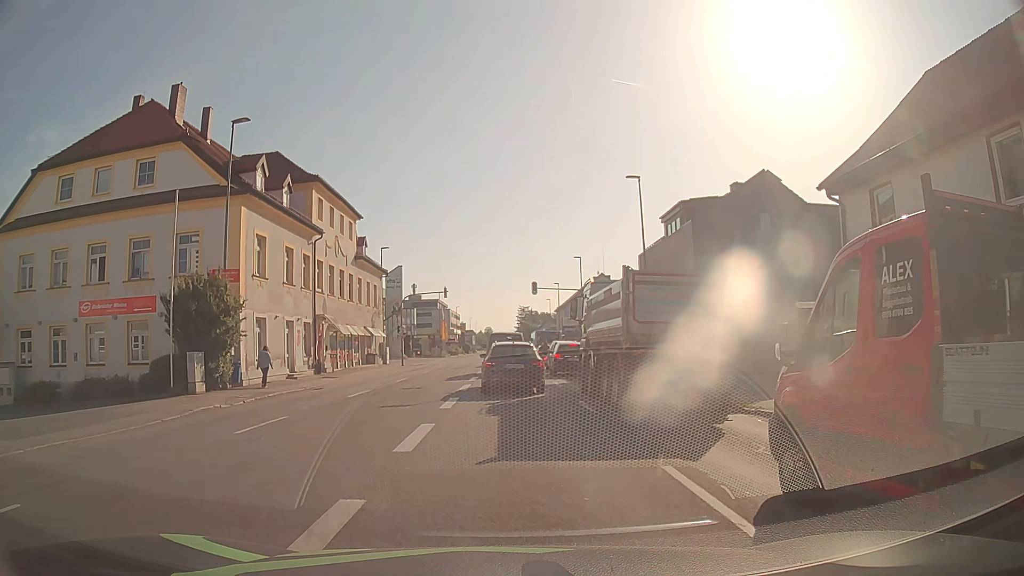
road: tertiary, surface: asphalt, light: Day
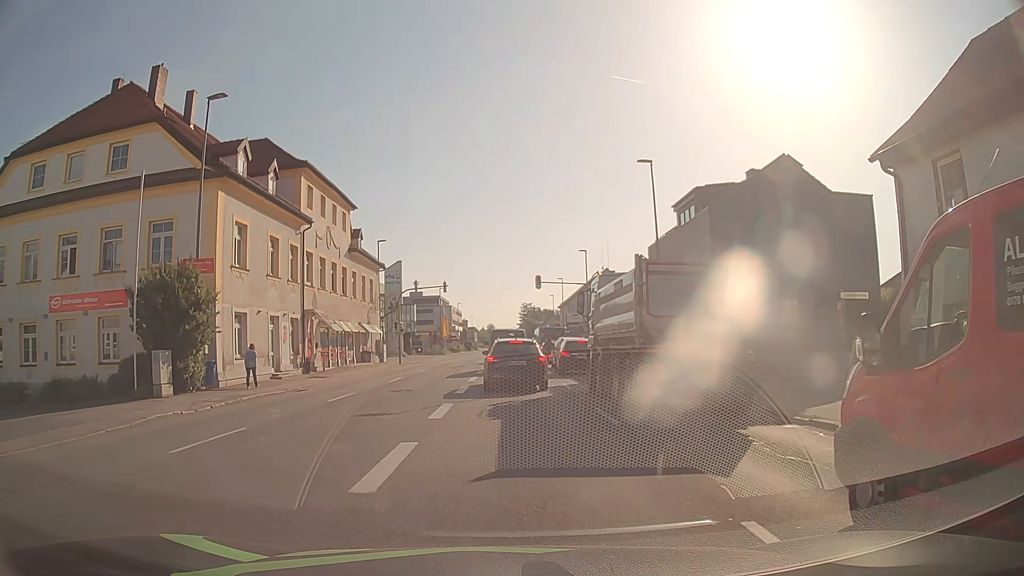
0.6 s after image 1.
(0.0, +2.6) m; 0°
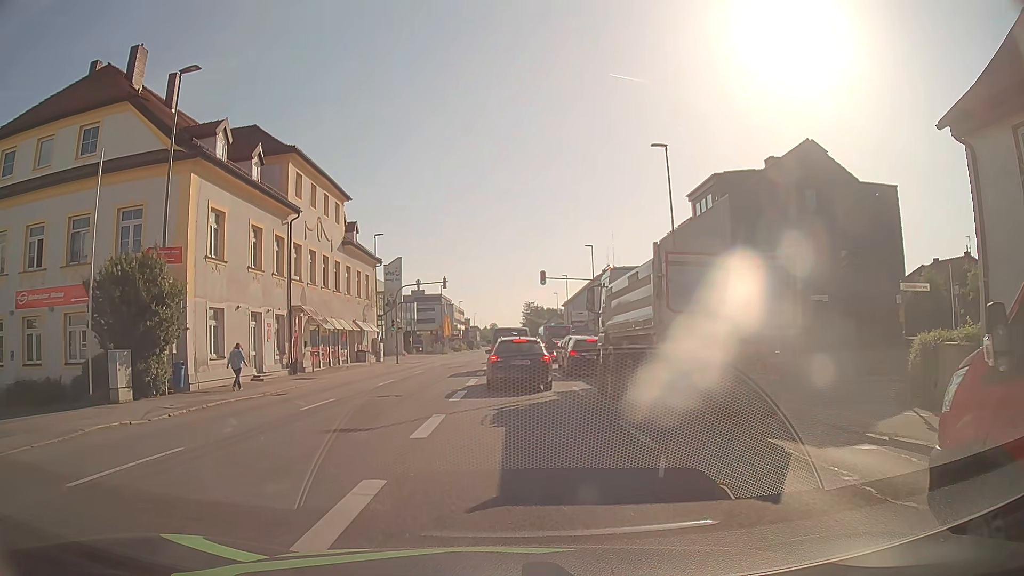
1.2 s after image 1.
(0.0, +2.7) m; 0°
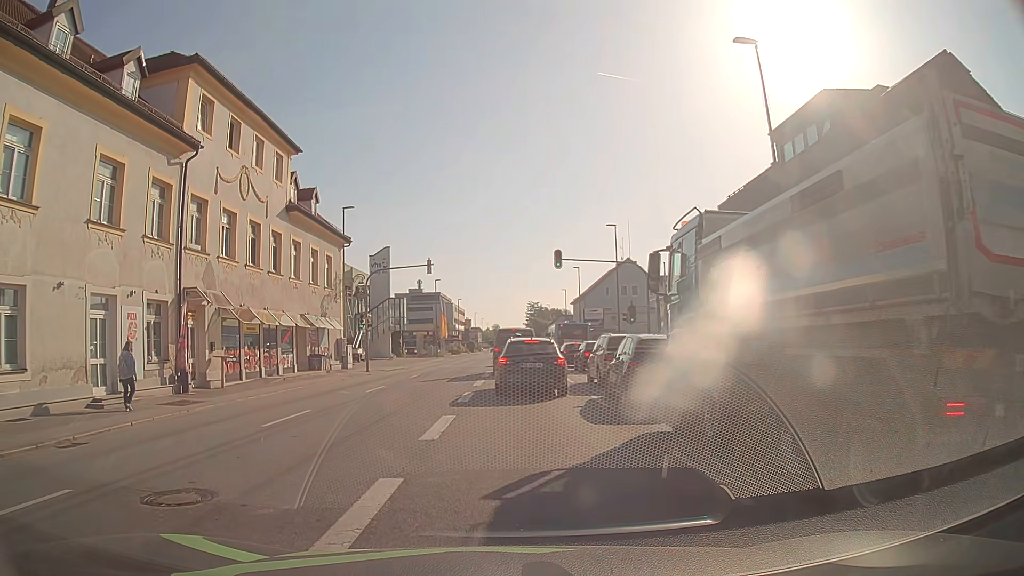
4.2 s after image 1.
(-0.1, +11.9) m; 0°
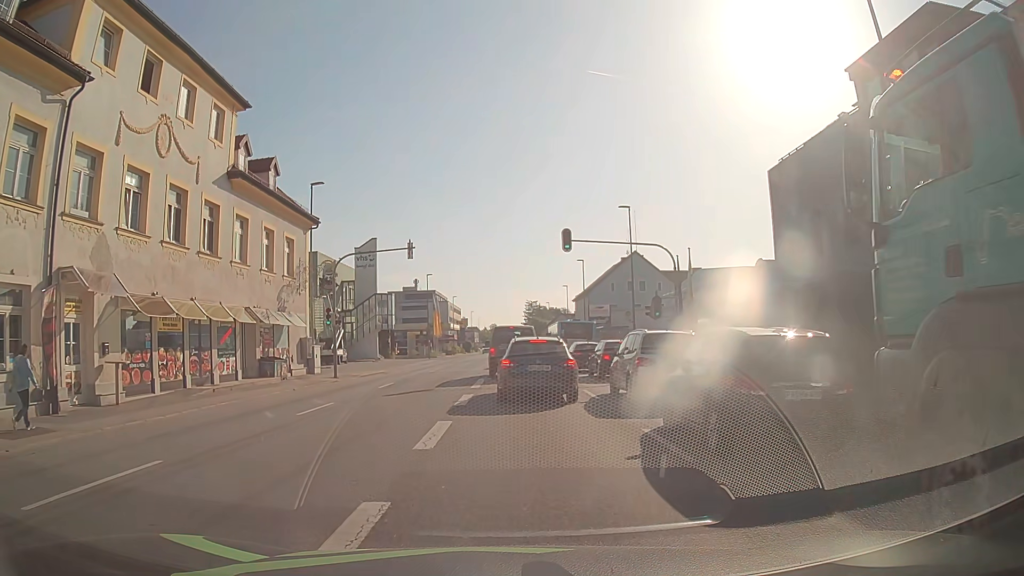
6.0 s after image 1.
(0.0, +6.9) m; 0°
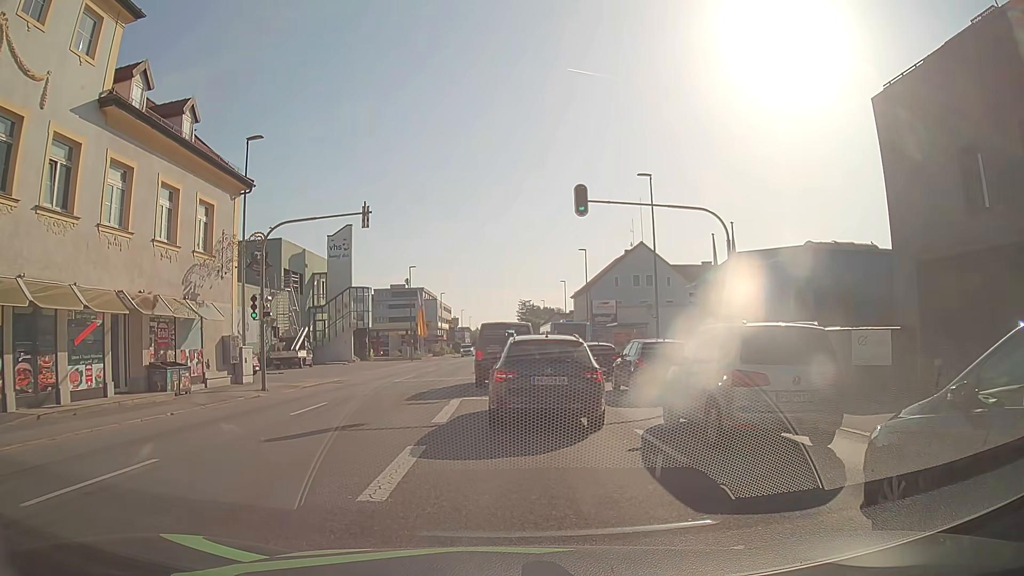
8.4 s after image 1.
(+0.2, +8.8) m; +1°
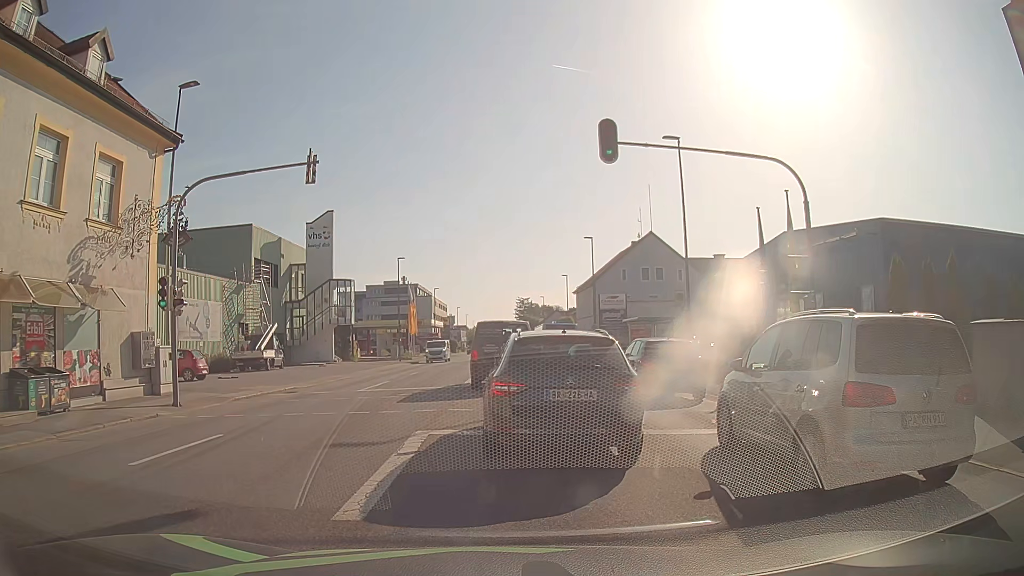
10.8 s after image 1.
(0.0, +6.4) m; -1°
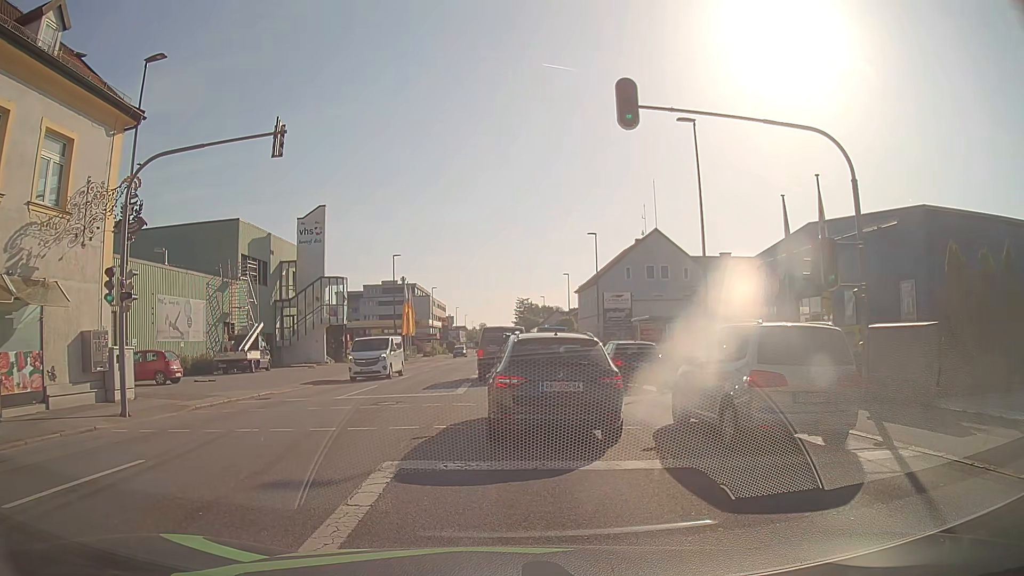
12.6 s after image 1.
(0.0, +2.6) m; -1°
